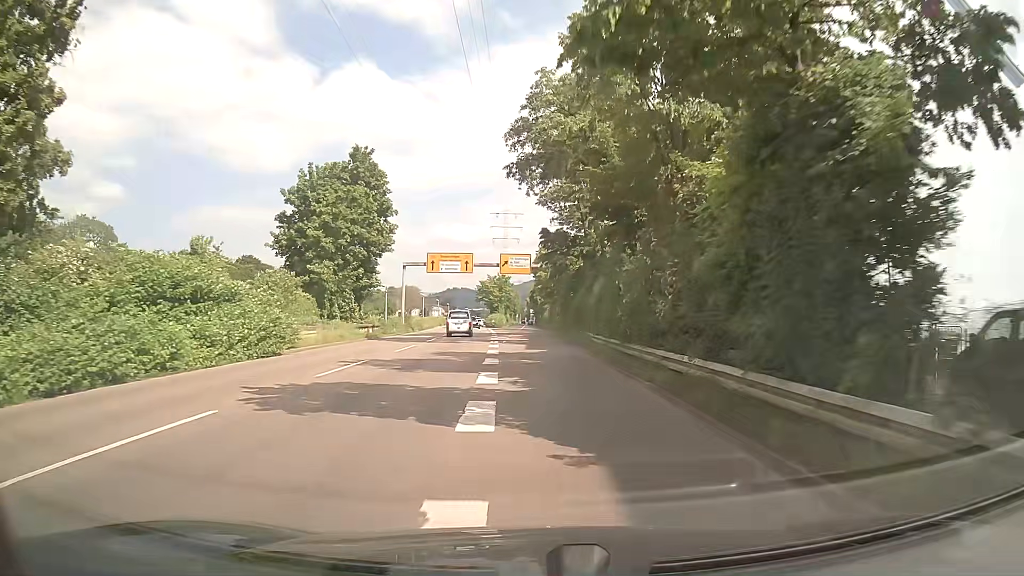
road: trunk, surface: asphalt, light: Day
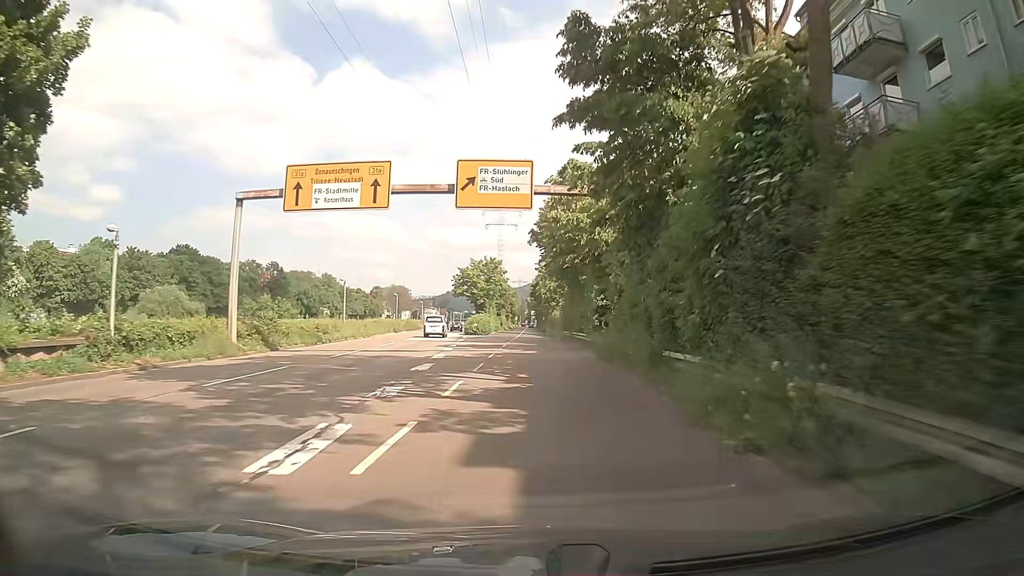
(0.0, +39.1) m; 0°
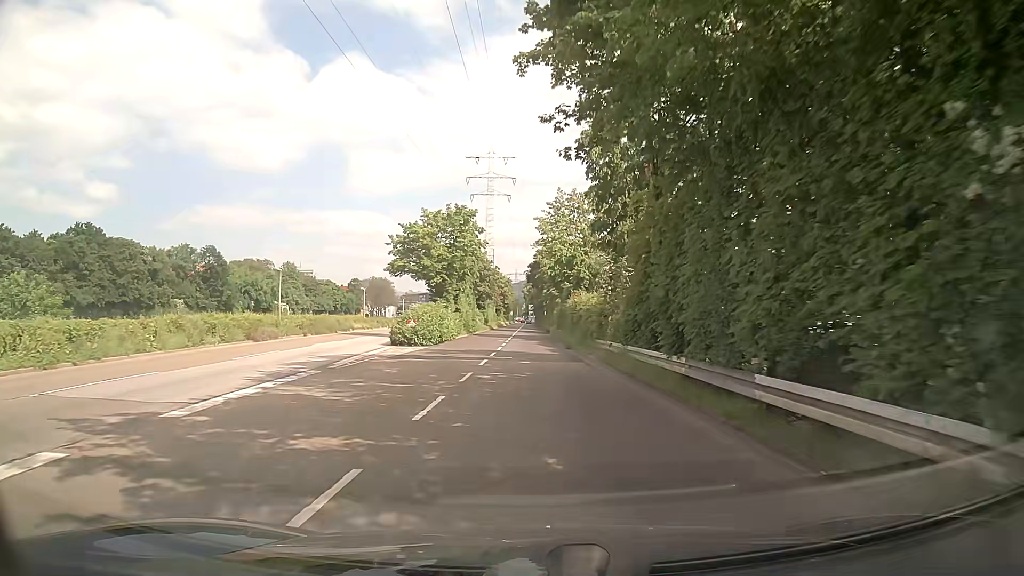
(-0.3, +39.3) m; -1°
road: trunk_link
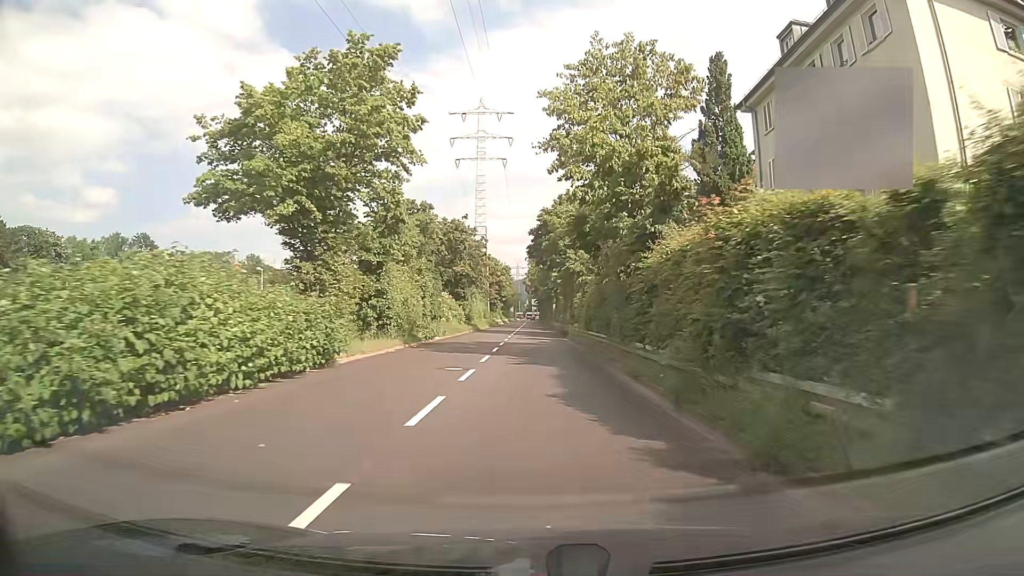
(+0.2, +31.0) m; 0°
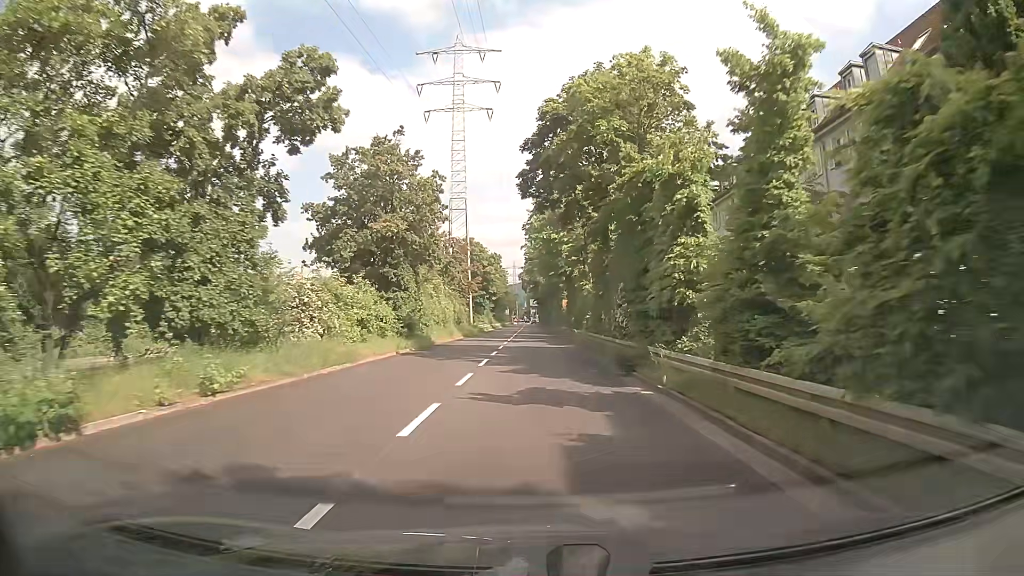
(+0.1, +30.6) m; -1°
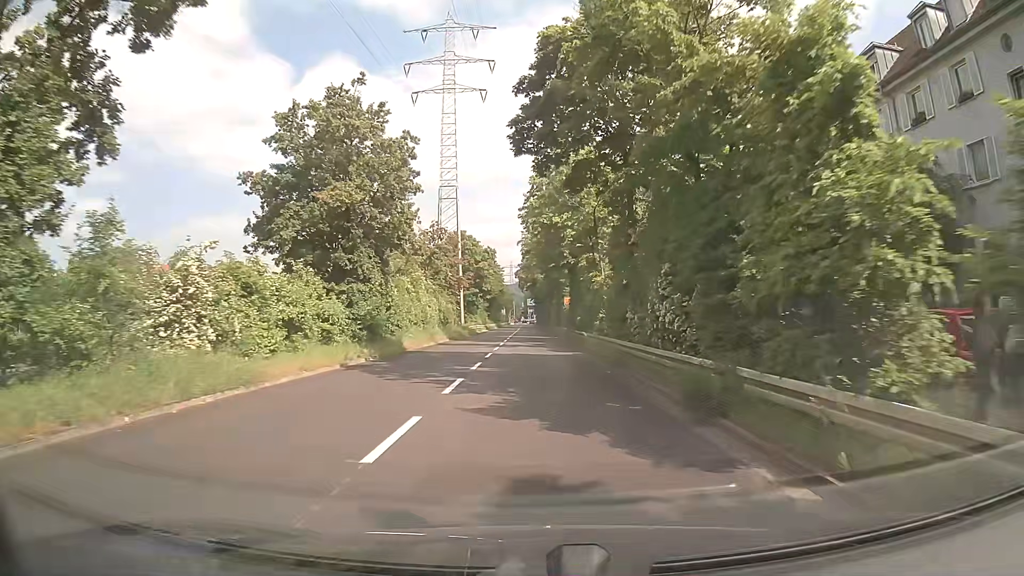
(+0.2, +7.6) m; +2°
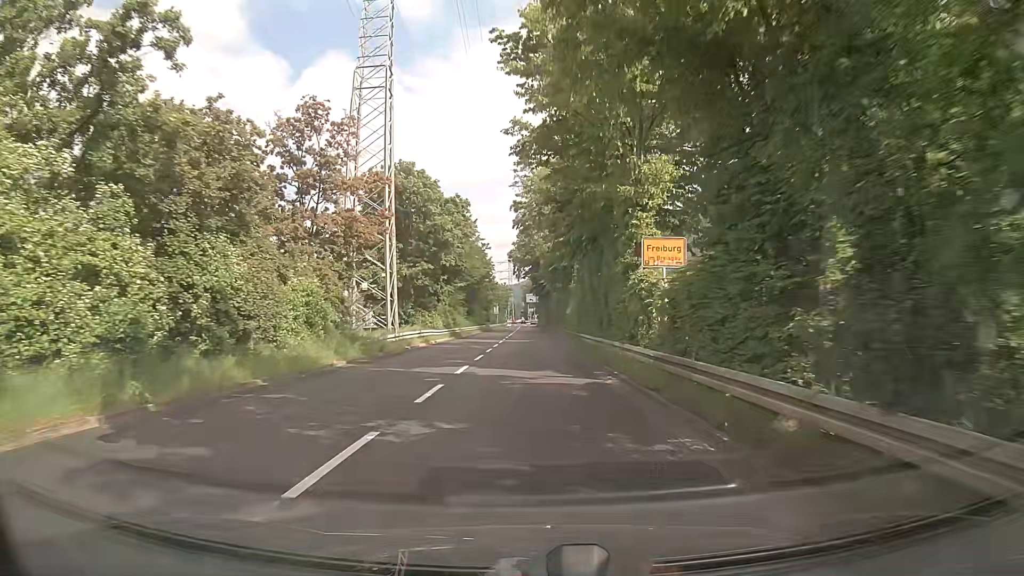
(+0.2, +37.5) m; 0°
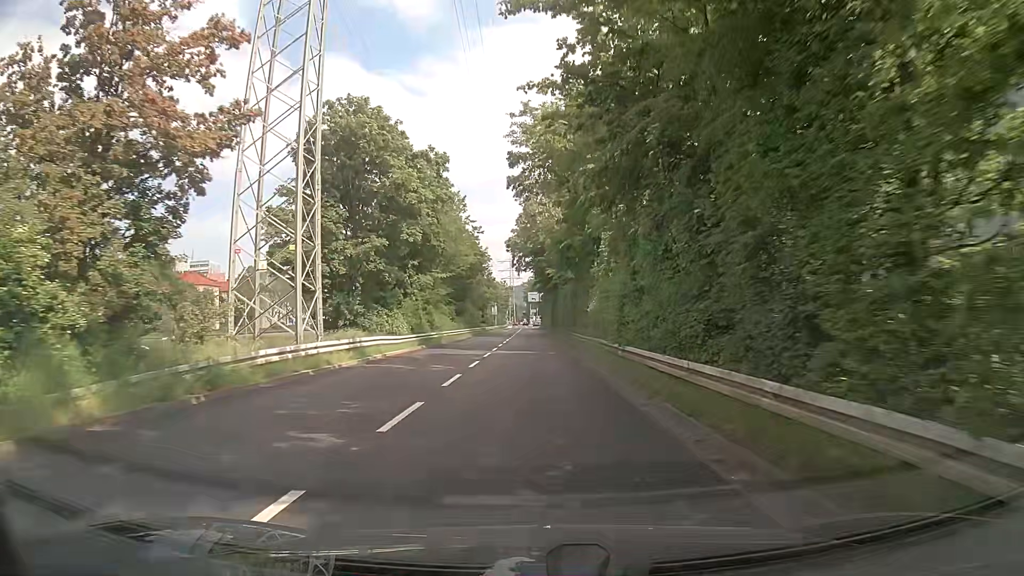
(0.0, +14.8) m; 0°
(0, +10) (0, +20) (0, +30) (0, +40) (0, +50) (0, +60) (0, +70) (0, +80) (0, +90) (0, +100) m
